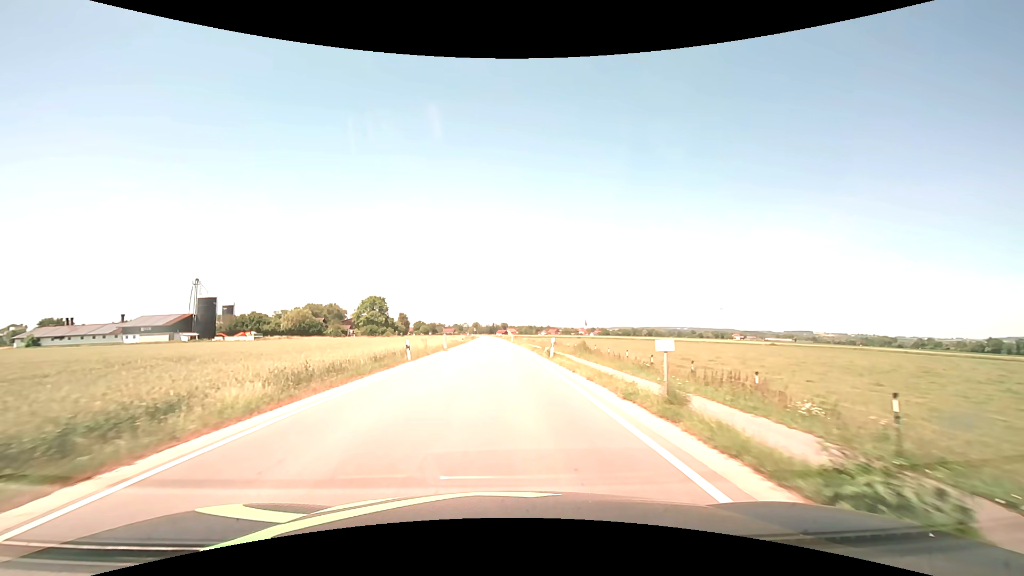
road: secondary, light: Day
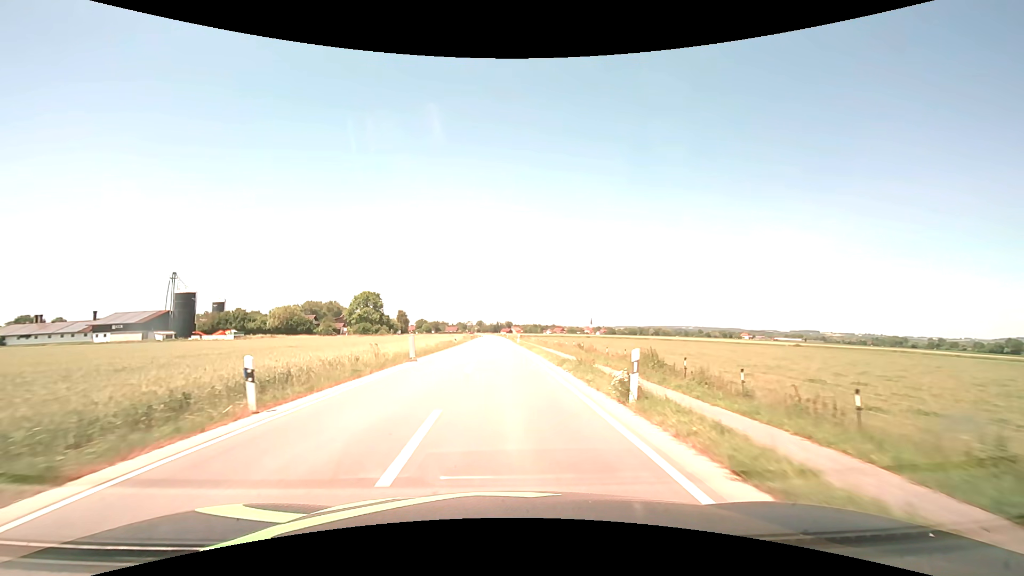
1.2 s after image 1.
(0.0, +15.4) m; 0°
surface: asphalt
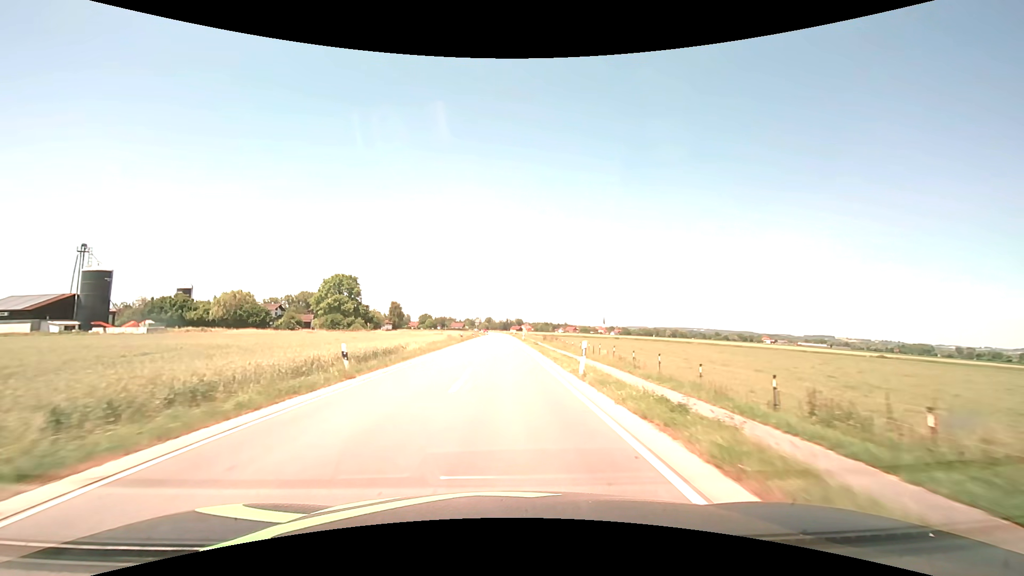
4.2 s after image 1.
(-0.7, +41.5) m; -1°
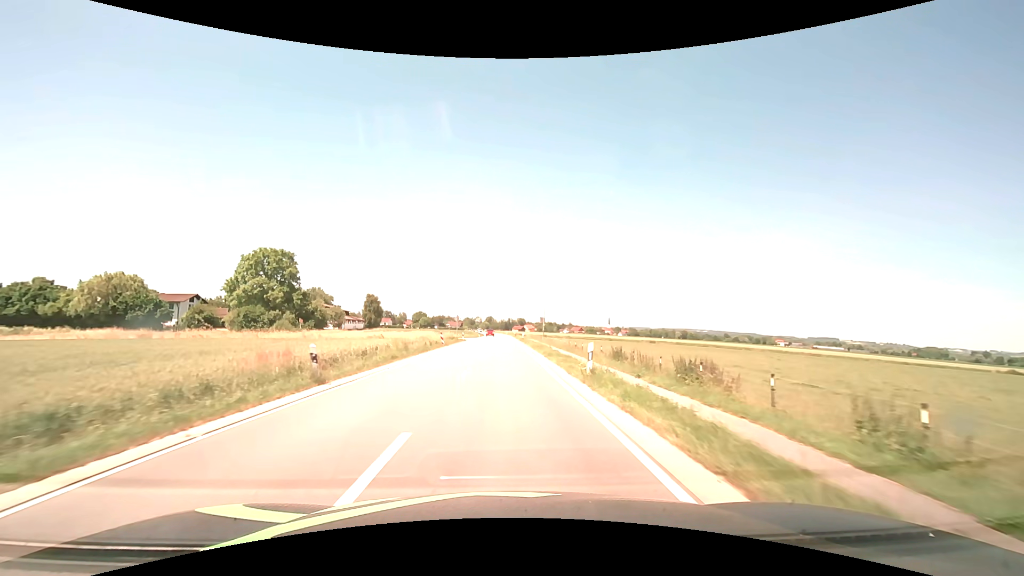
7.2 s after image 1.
(-0.1, +44.6) m; 0°
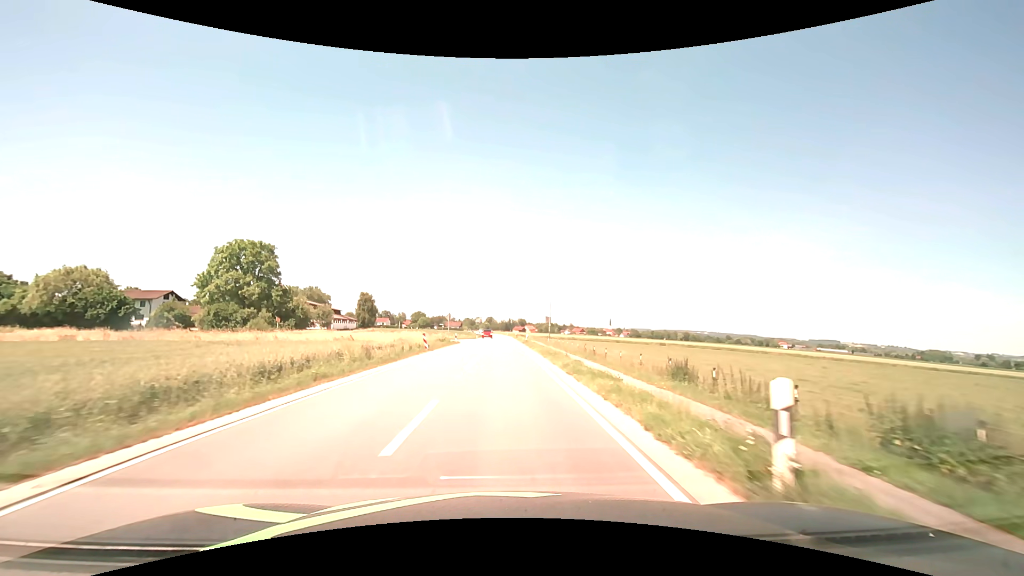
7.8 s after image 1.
(0.0, +9.0) m; 0°
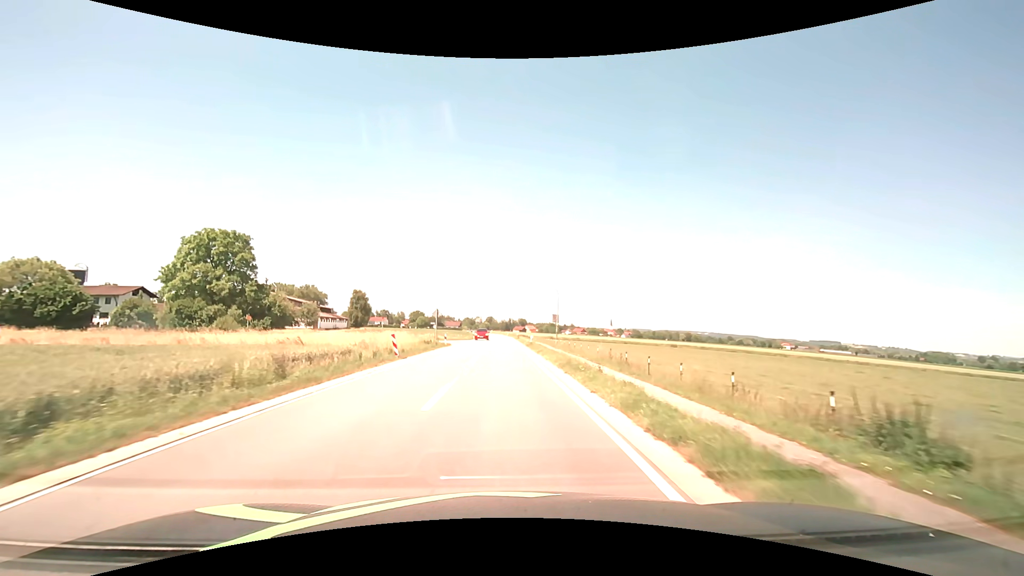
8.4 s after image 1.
(0.0, +9.1) m; 0°
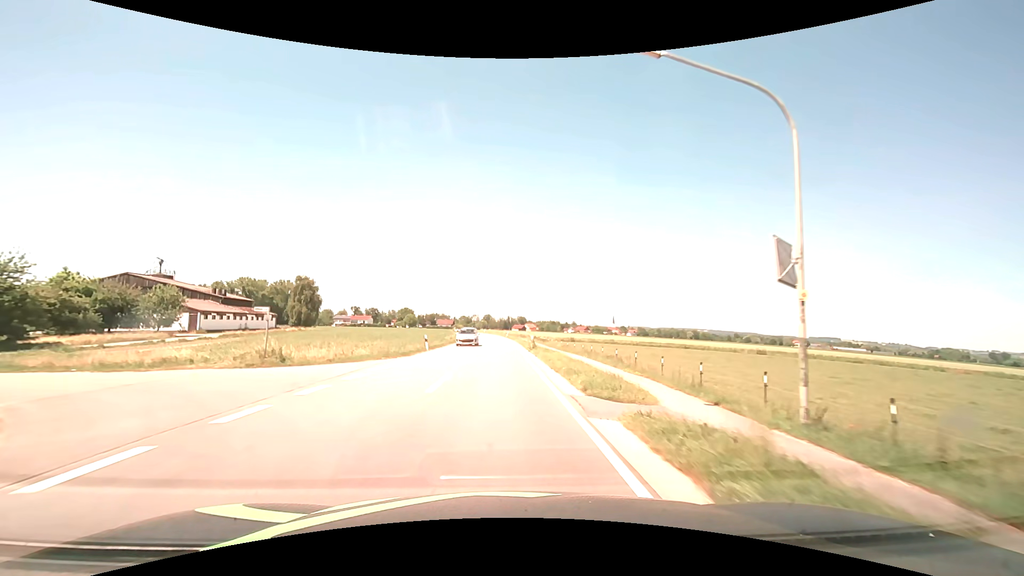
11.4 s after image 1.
(+0.1, +45.5) m; 0°
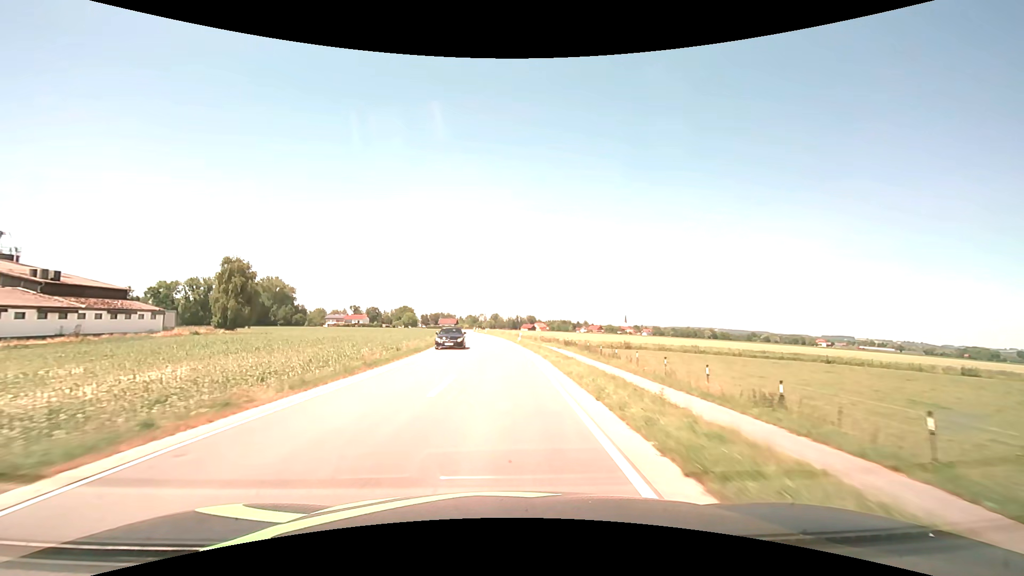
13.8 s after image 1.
(-0.1, +36.6) m; -1°
(0, +10) (0, +20) (0, +30) (-1, +40) (-2, +50) (-3, +60) (-4, +70) (-5, +80) (-6, +90) (-7, +100) m
